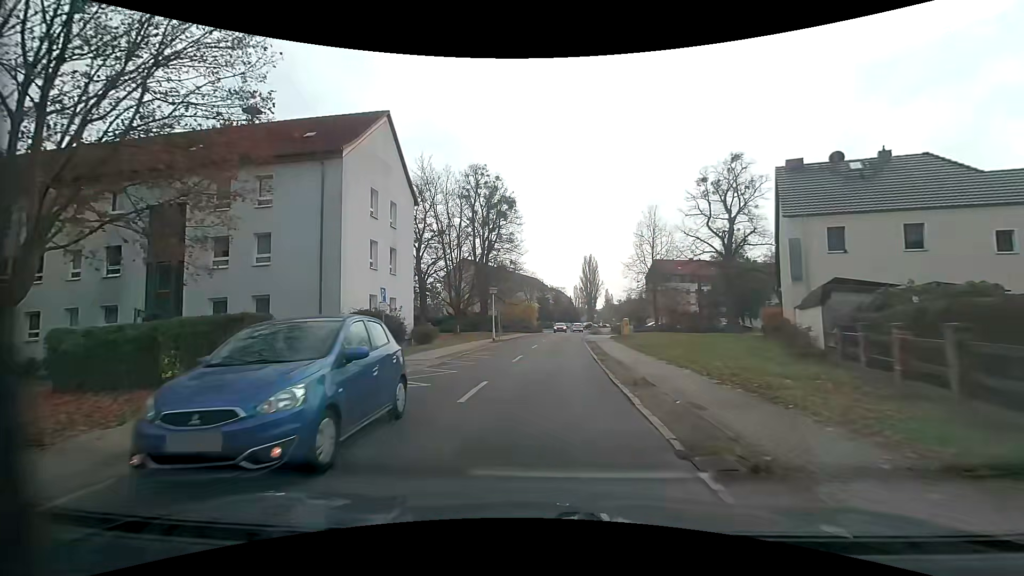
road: residential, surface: asphalt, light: Day
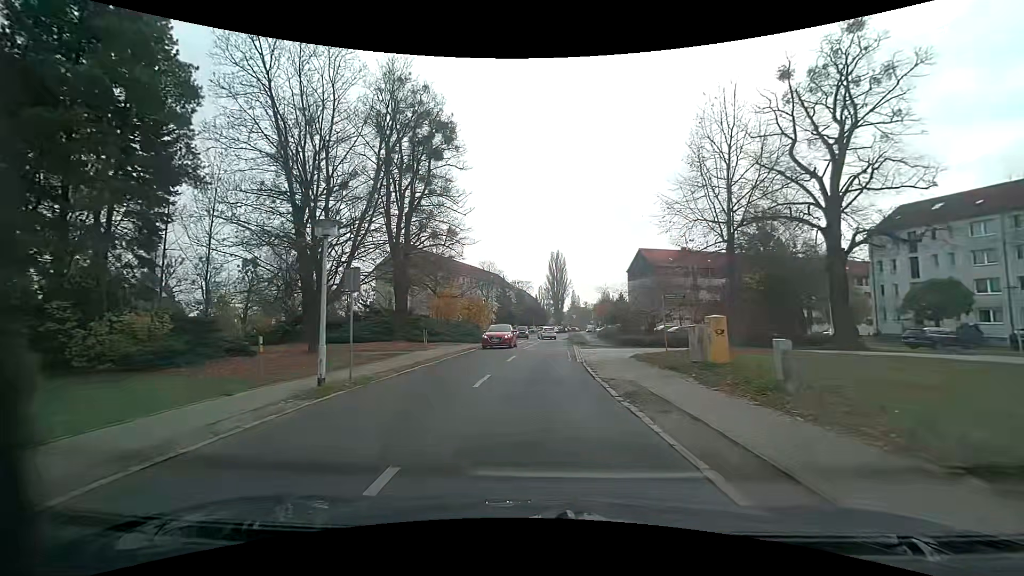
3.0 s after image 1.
(+0.6, +24.8) m; +3°
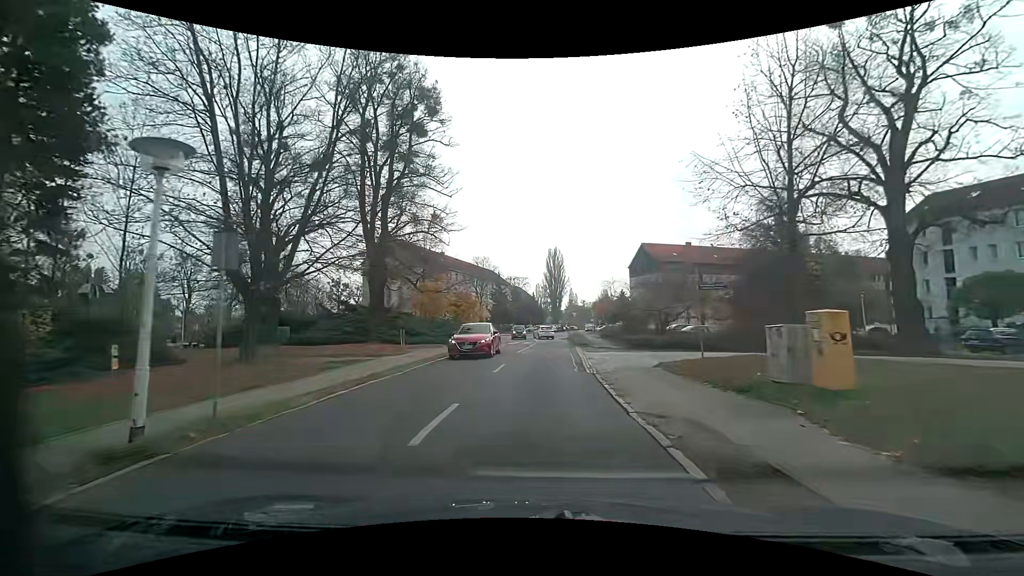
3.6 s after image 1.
(0.0, +5.2) m; +1°
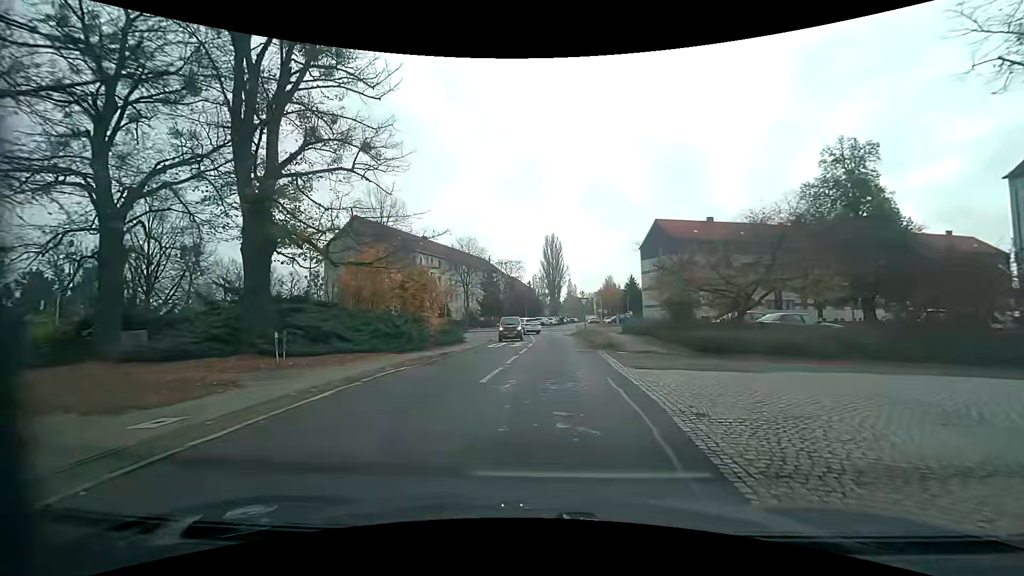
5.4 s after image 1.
(+0.1, +13.6) m; 0°
